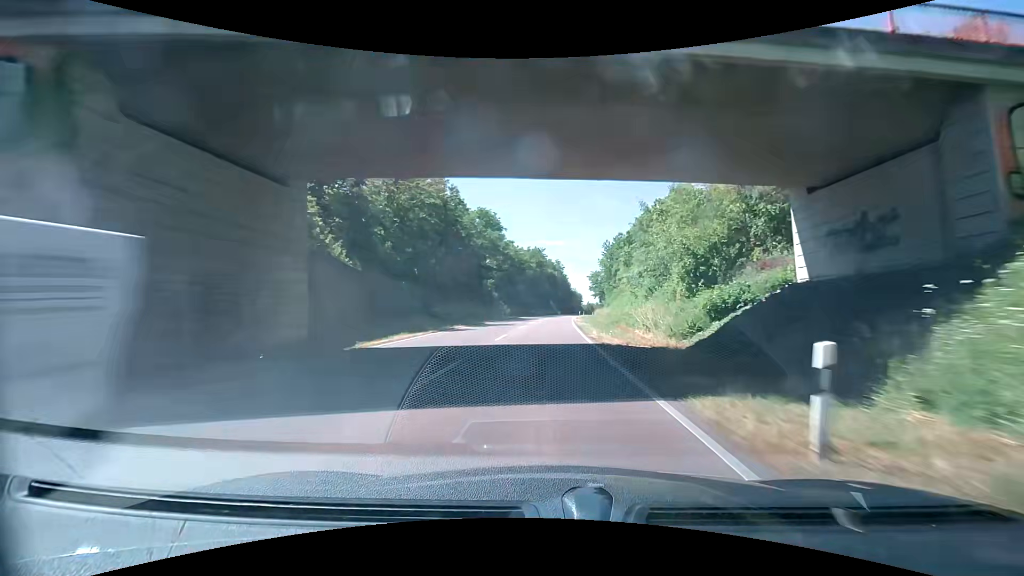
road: primary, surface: asphalt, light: Day
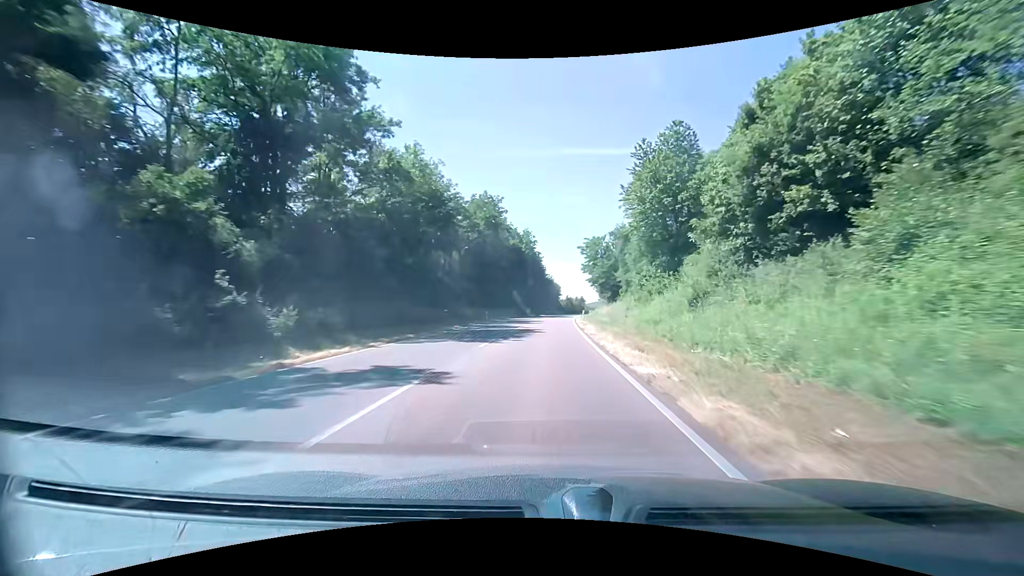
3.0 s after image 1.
(+1.9, +63.0) m; +4°
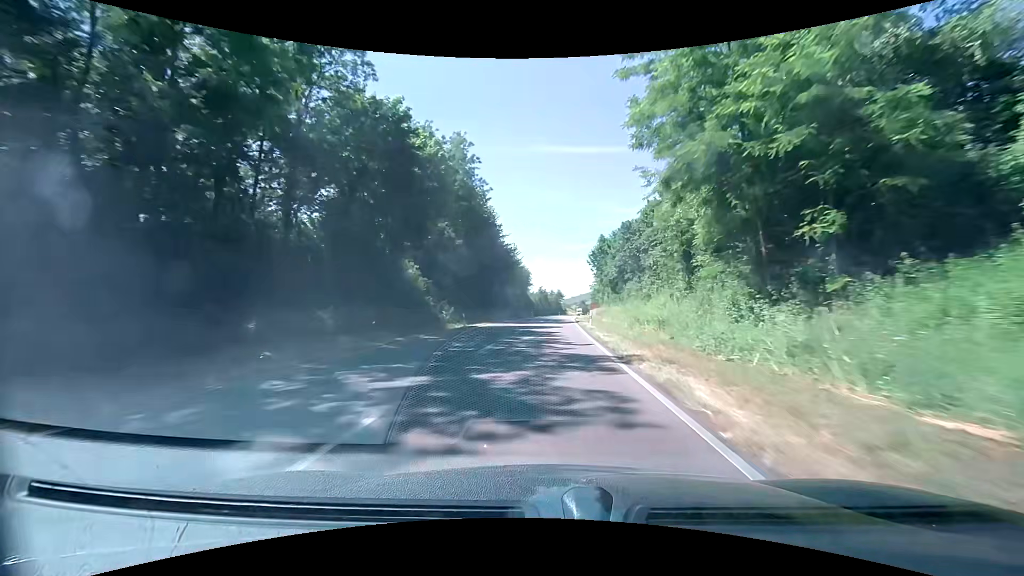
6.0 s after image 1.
(+1.7, +62.5) m; +3°
(0, +10) (0, +20) (+1, +30) (+1, +40) (+1, +50) (+2, +60) (+2, +70) (+3, +80) (+4, +90) (+5, +100) m
